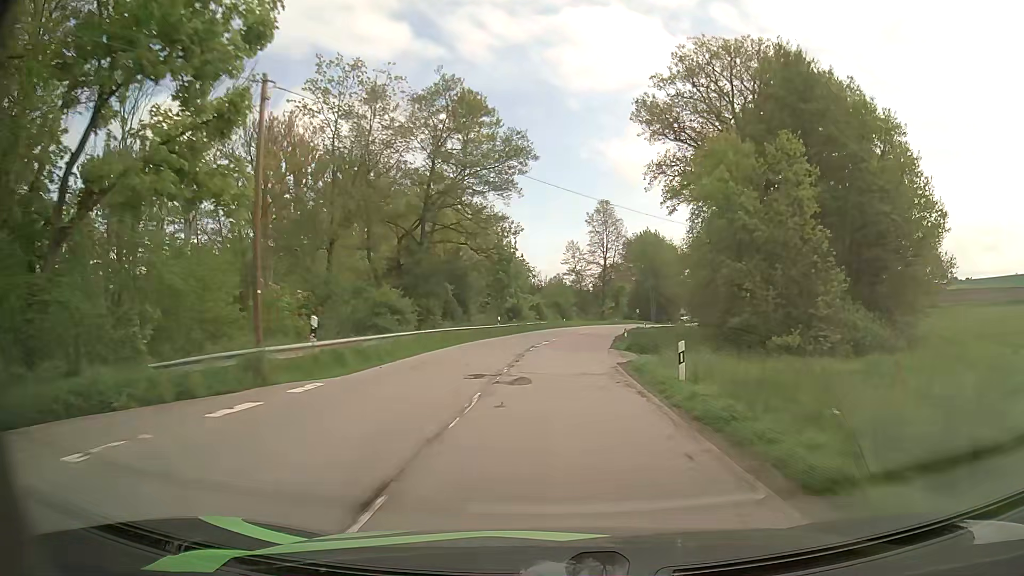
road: secondary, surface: asphalt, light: Day
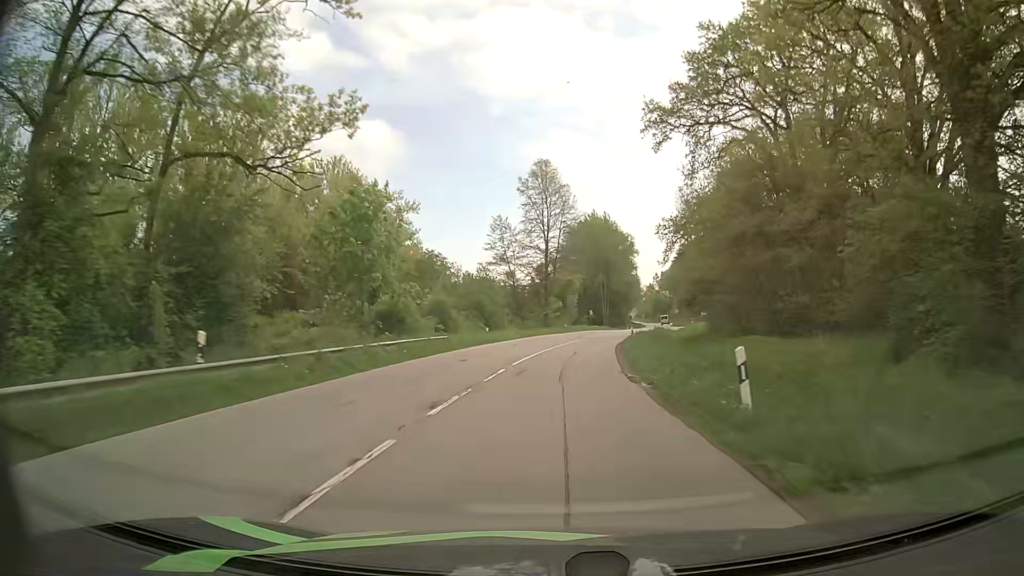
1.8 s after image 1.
(+1.4, +35.5) m; +5°
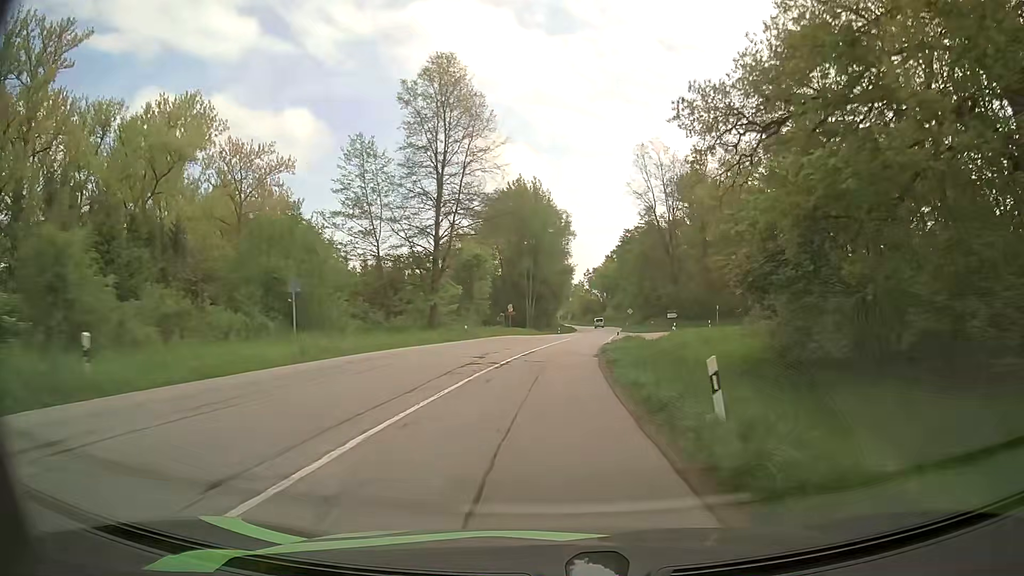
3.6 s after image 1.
(+2.2, +36.0) m; +7°
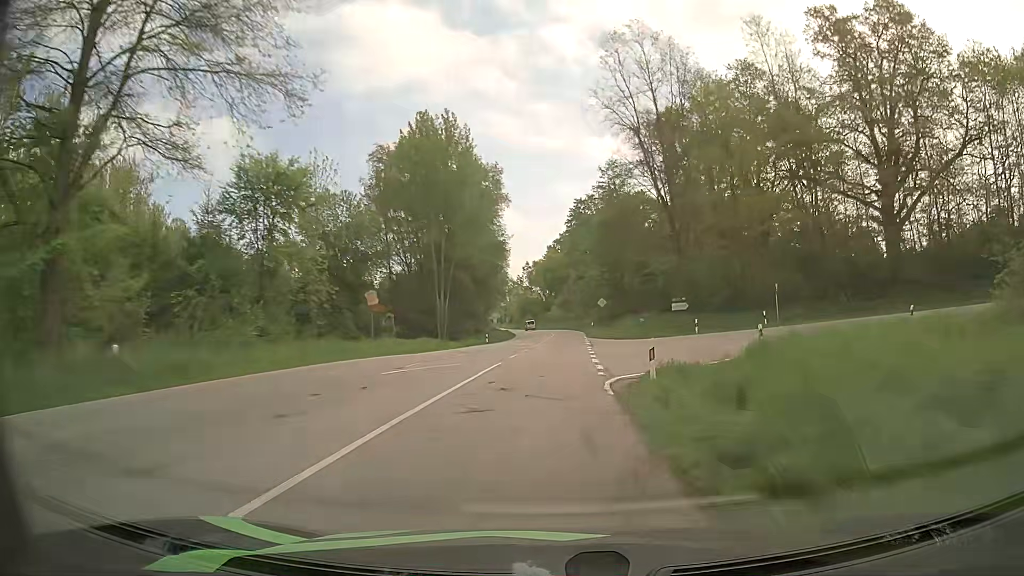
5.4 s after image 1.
(+1.6, +36.9) m; +5°
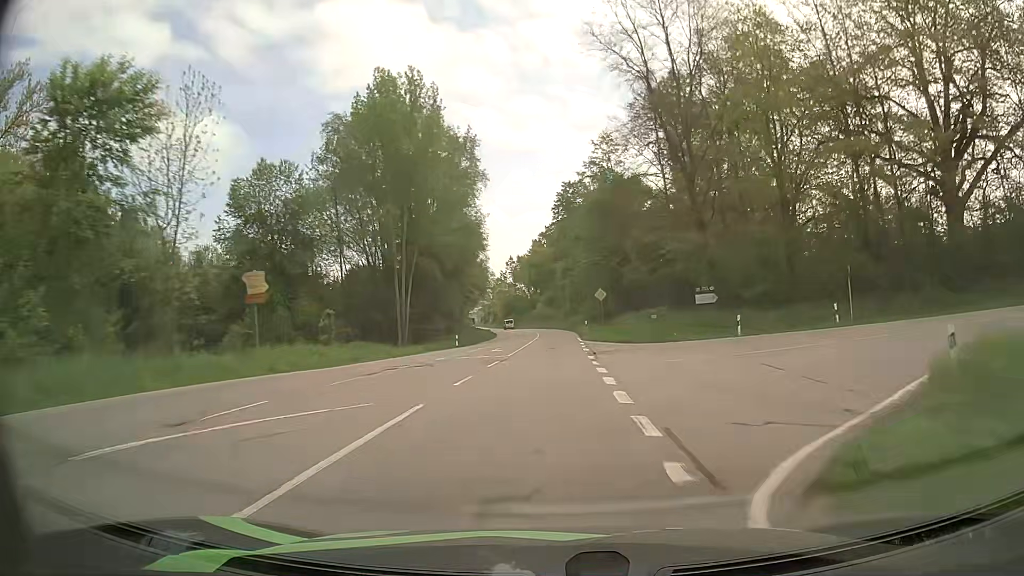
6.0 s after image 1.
(+0.2, +12.4) m; +2°
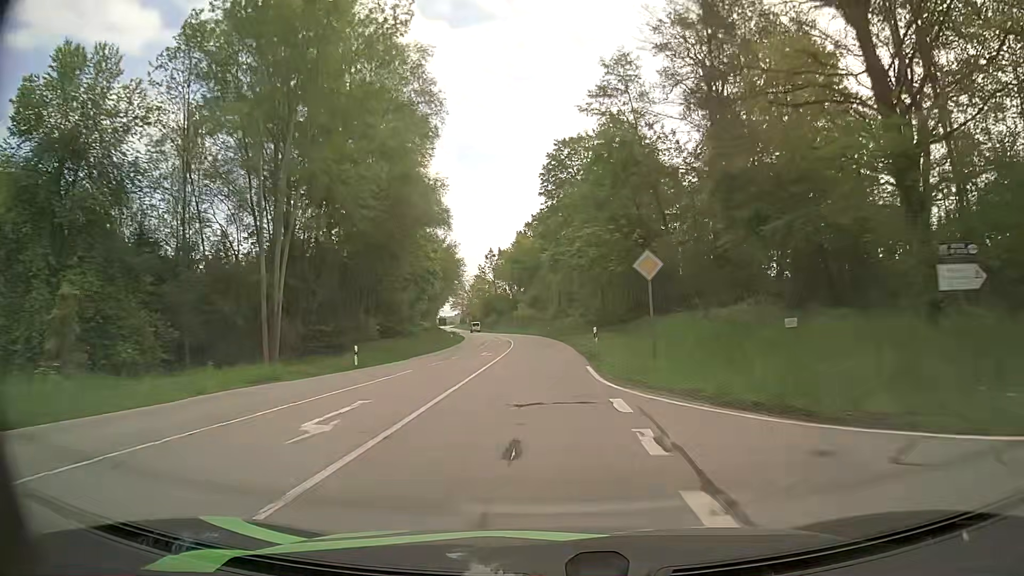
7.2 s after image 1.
(+0.2, +25.3) m; +1°
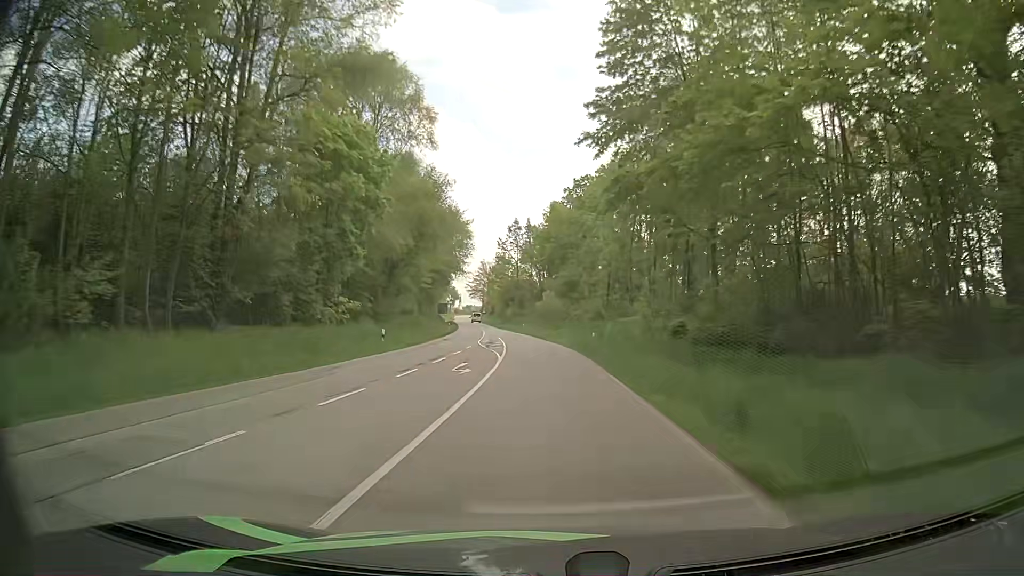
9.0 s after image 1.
(-0.7, +38.8) m; -3°
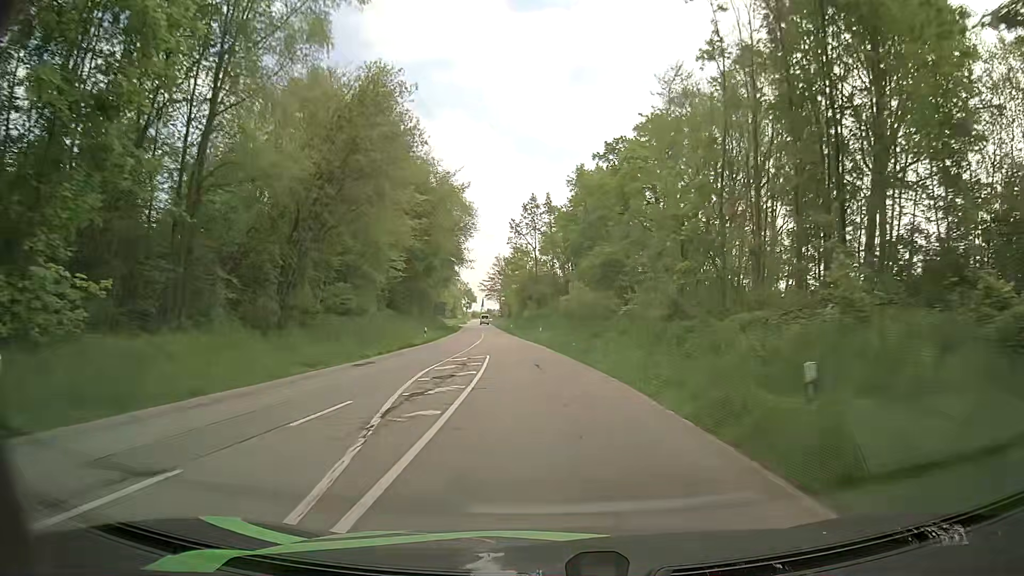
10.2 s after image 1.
(-0.2, +26.5) m; -1°
(0, +10) (-1, +20) (-1, +30) (-2, +40) (-3, +50) (-4, +60) (-6, +70) (-7, +80) (-8, +90) (-9, +100) m
